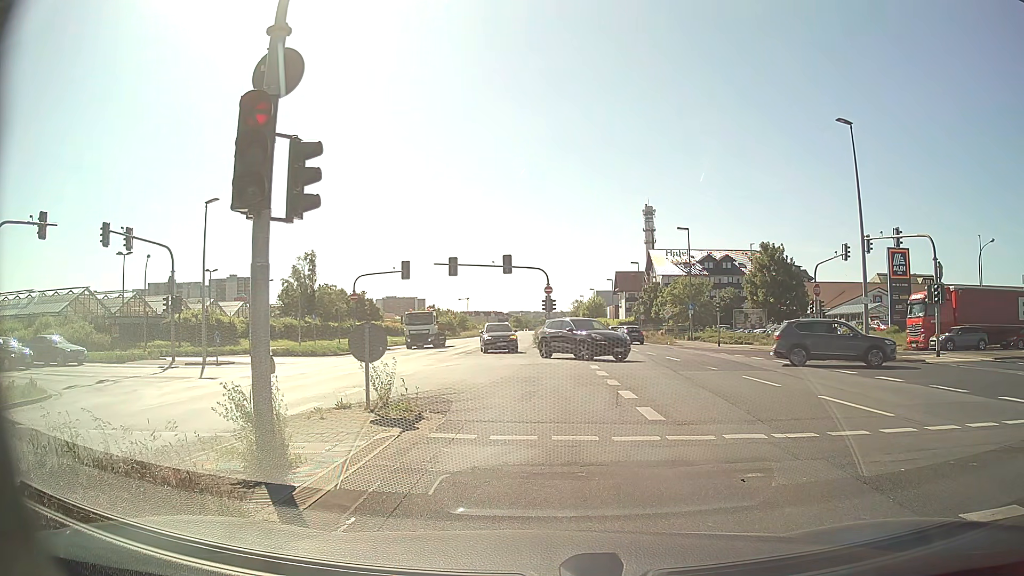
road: primary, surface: asphalt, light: Day
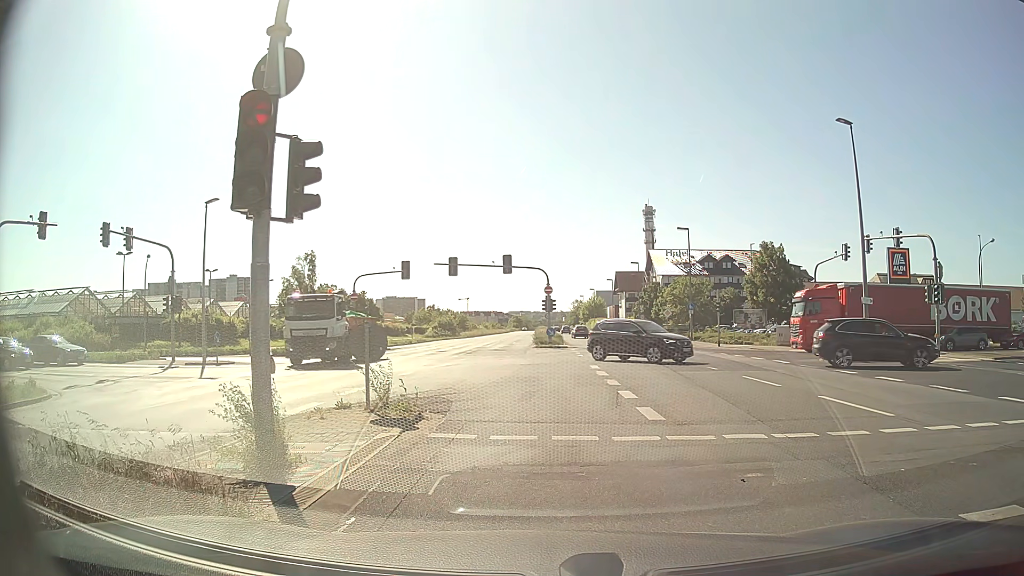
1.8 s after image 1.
(0.0, 0.0) m; 0°
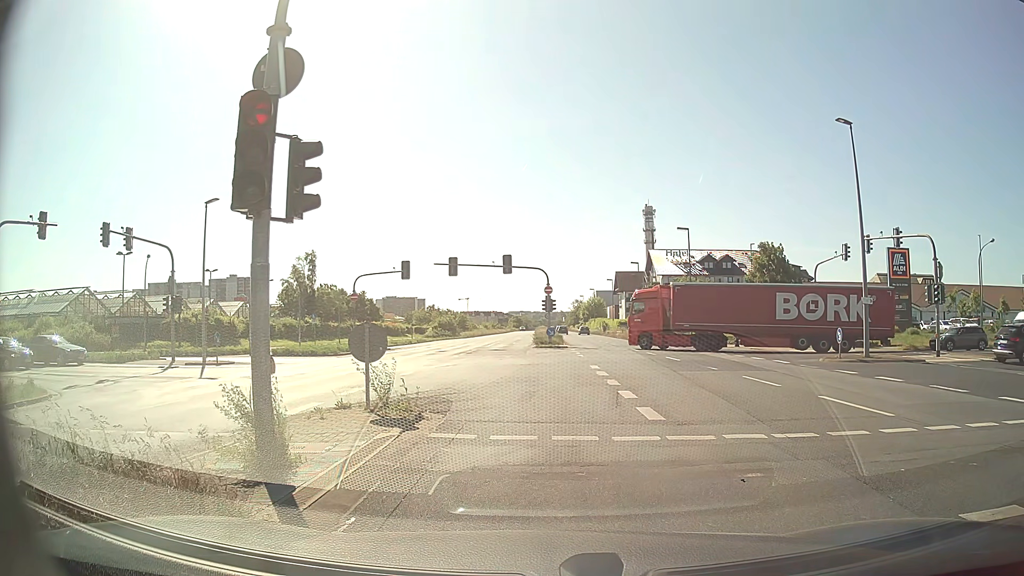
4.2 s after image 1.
(0.0, 0.0) m; 0°
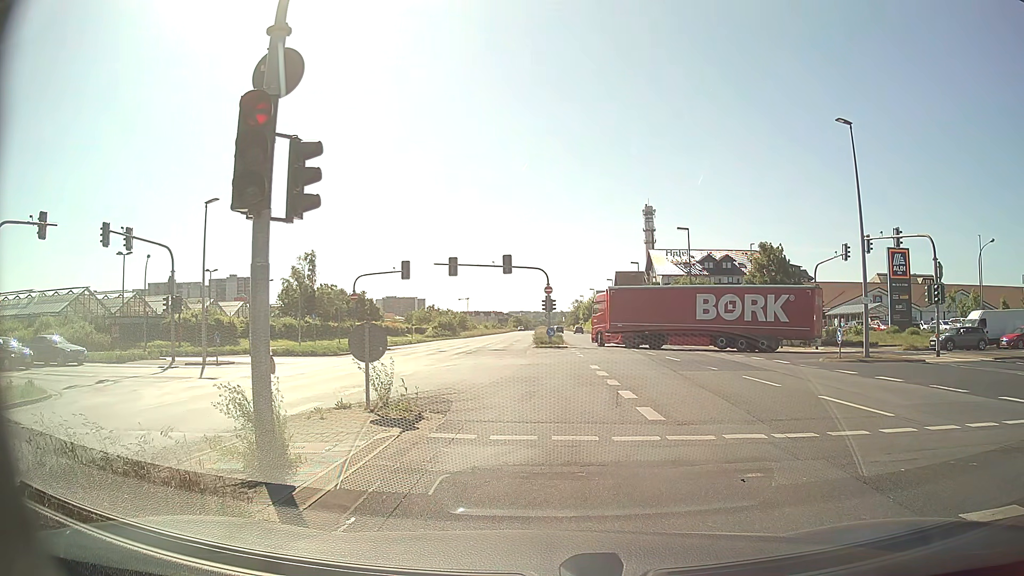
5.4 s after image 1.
(0.0, 0.0) m; 0°
